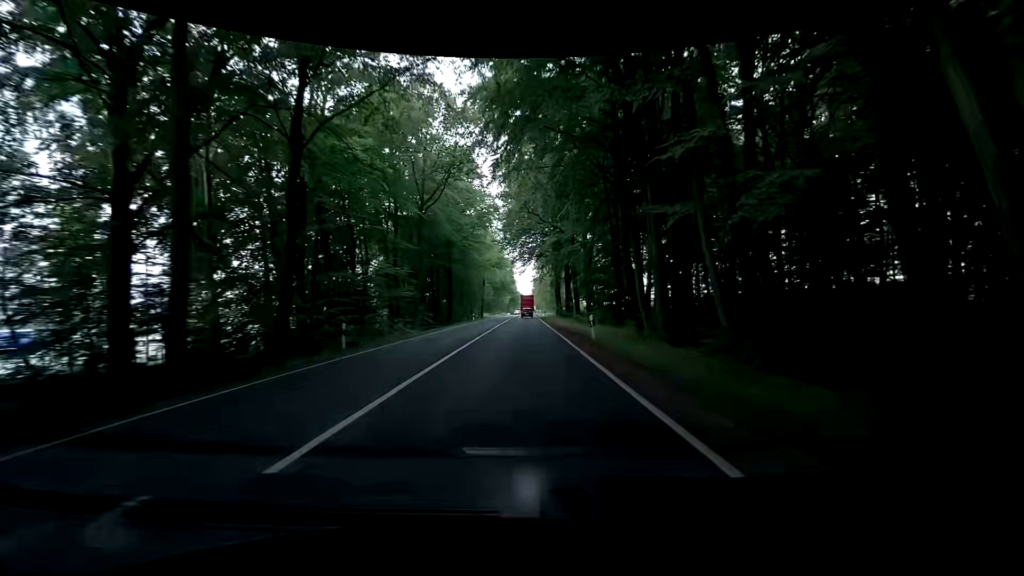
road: primary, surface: asphalt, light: Day
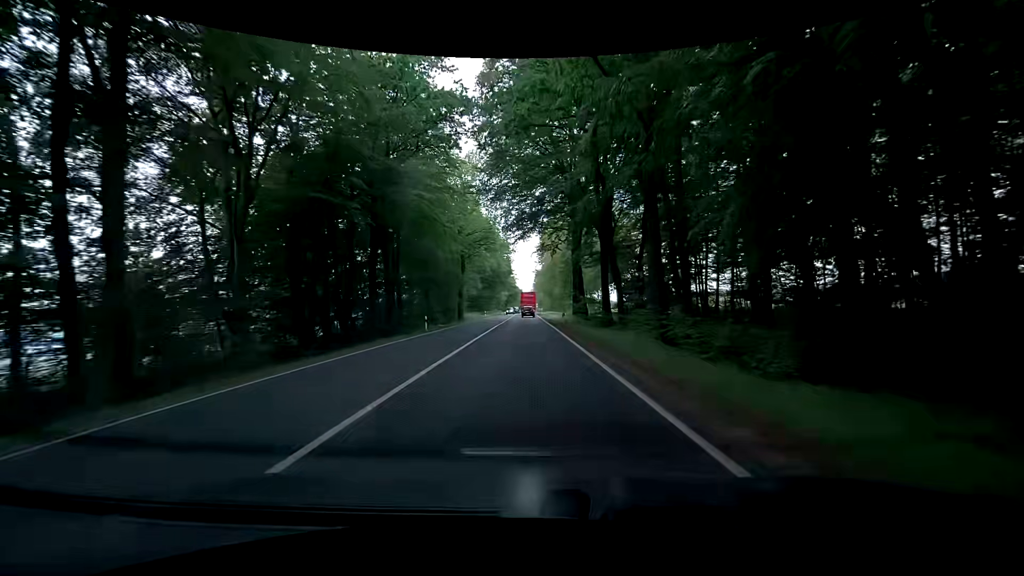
(-0.8, +32.0) m; -2°
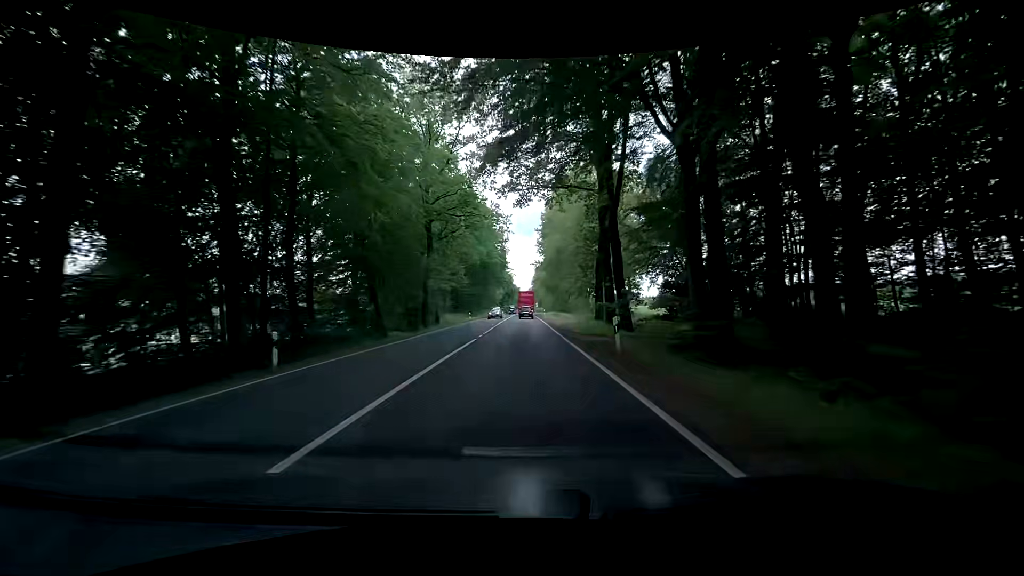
(0.0, +20.9) m; -1°
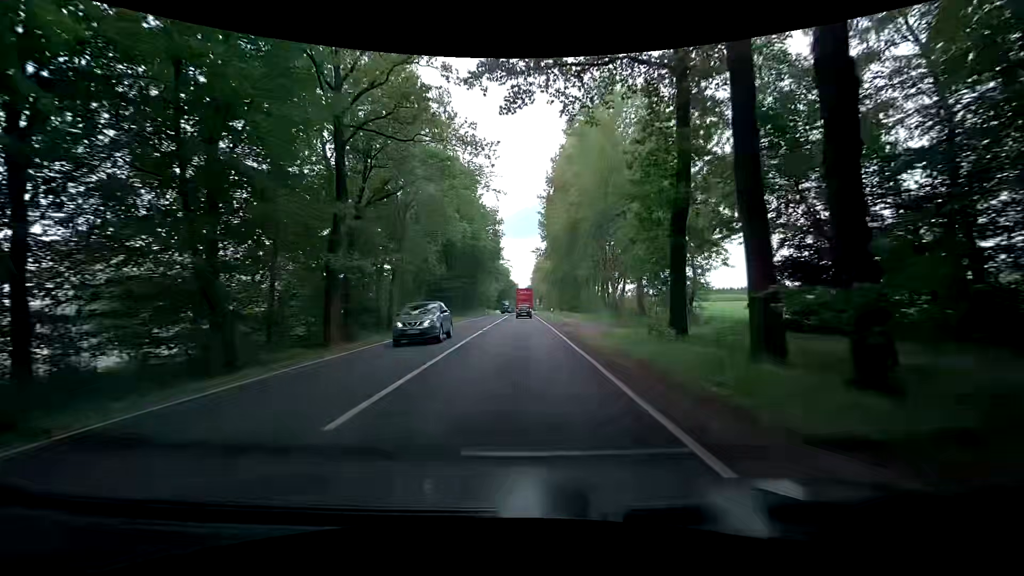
(+0.2, +20.3) m; +1°
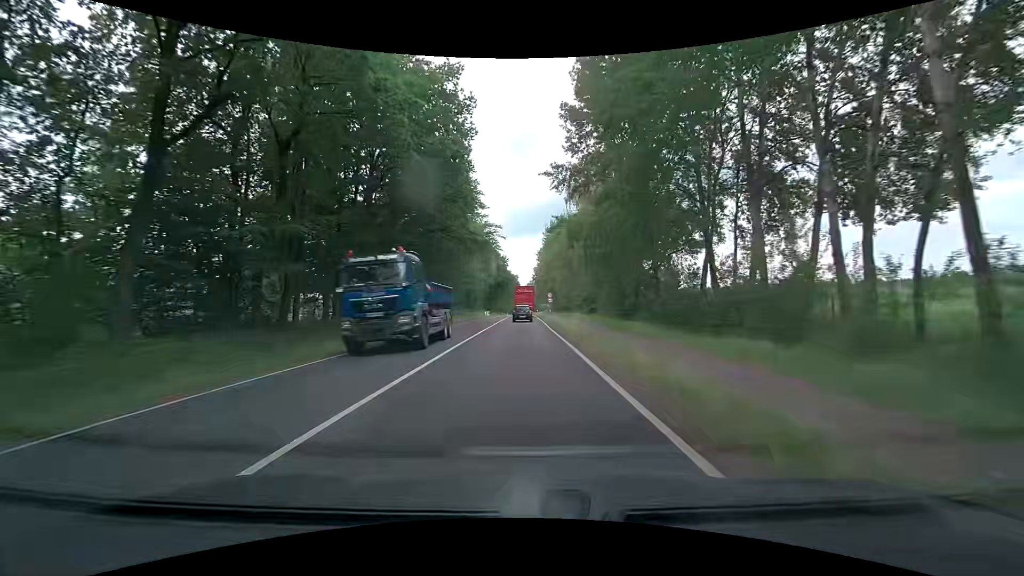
(-0.6, +47.9) m; 0°
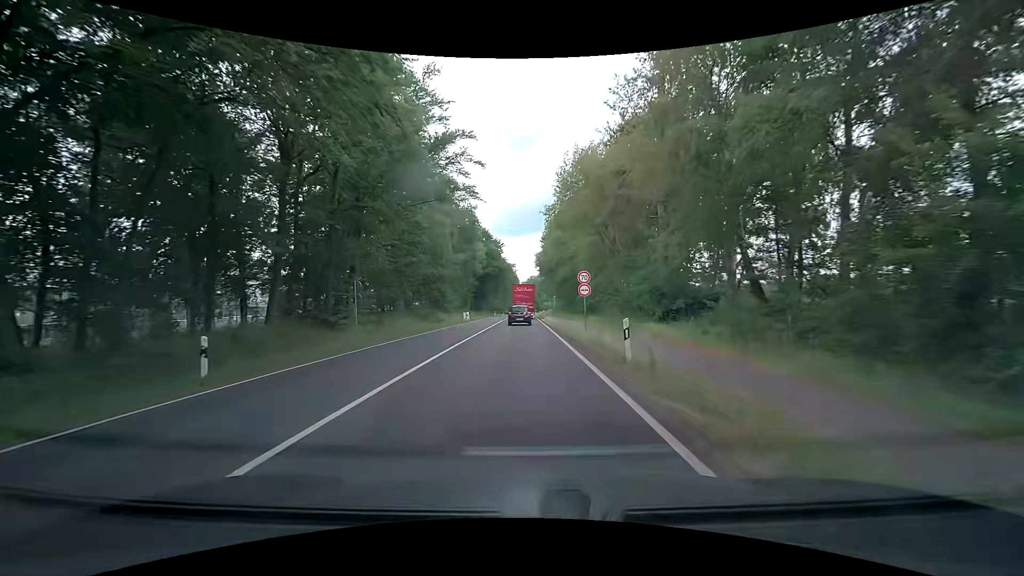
(-0.2, +35.2) m; -1°
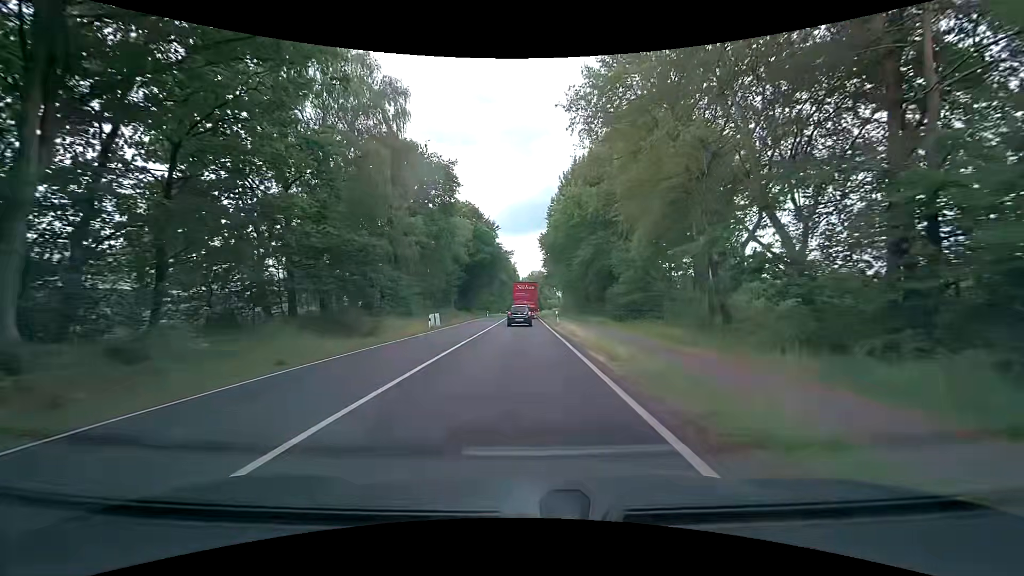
(+0.1, +24.4) m; +1°
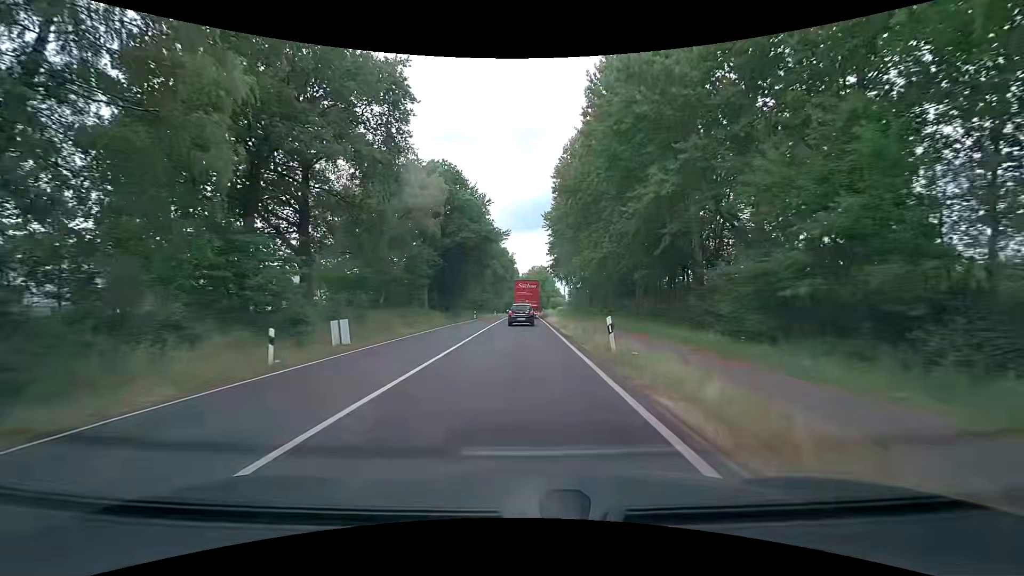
(-0.2, +23.0) m; 0°
(0, +10) (0, +20) (0, +30) (0, +40) (0, +50) (0, +60) (0, +70) (0, +80) (0, +90) (0, +100) m
